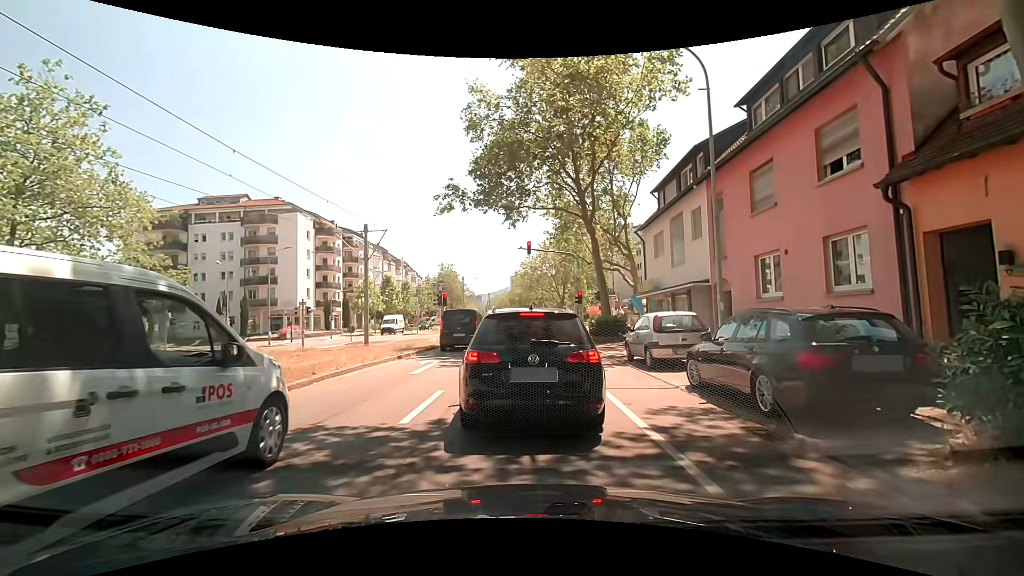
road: tertiary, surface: asphalt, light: Day
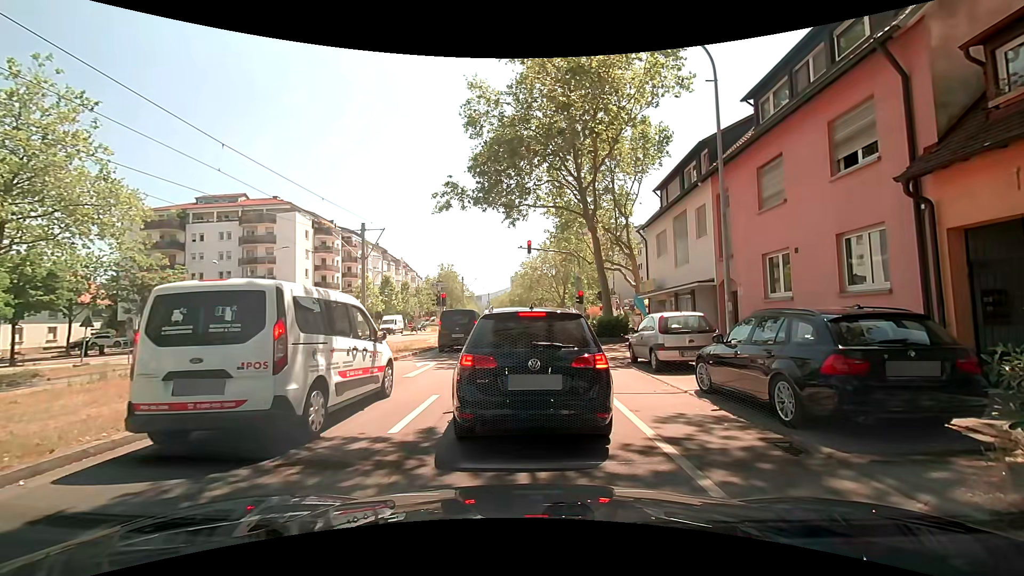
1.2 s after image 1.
(0.0, +0.5) m; 0°
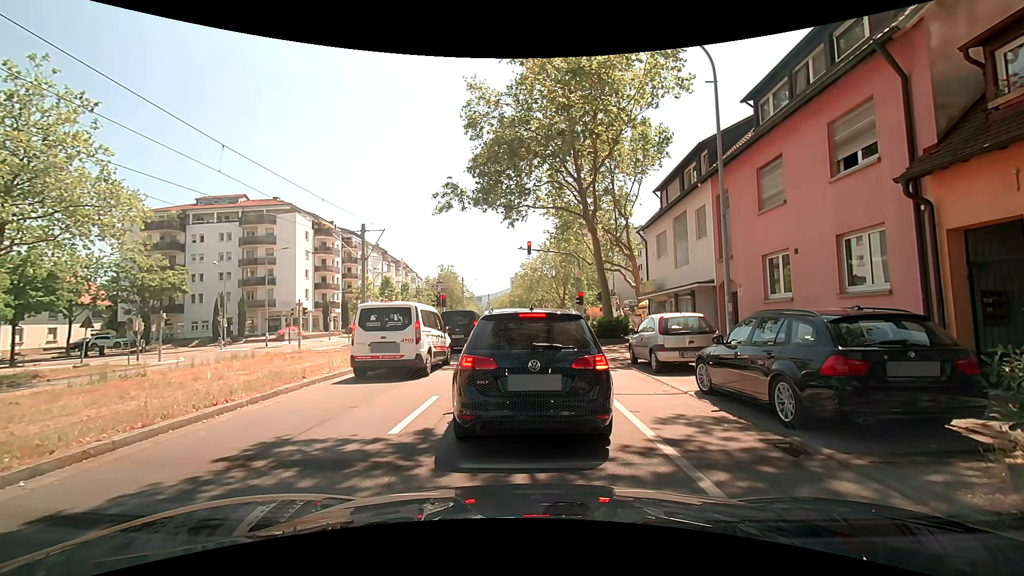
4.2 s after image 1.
(0.0, +0.1) m; 0°
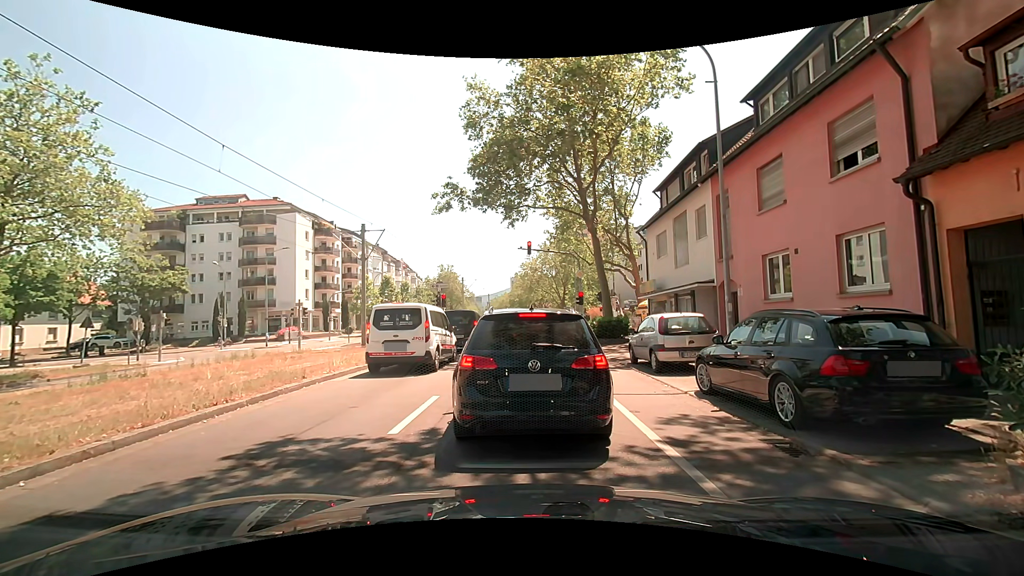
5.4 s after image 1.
(0.0, 0.0) m; 0°
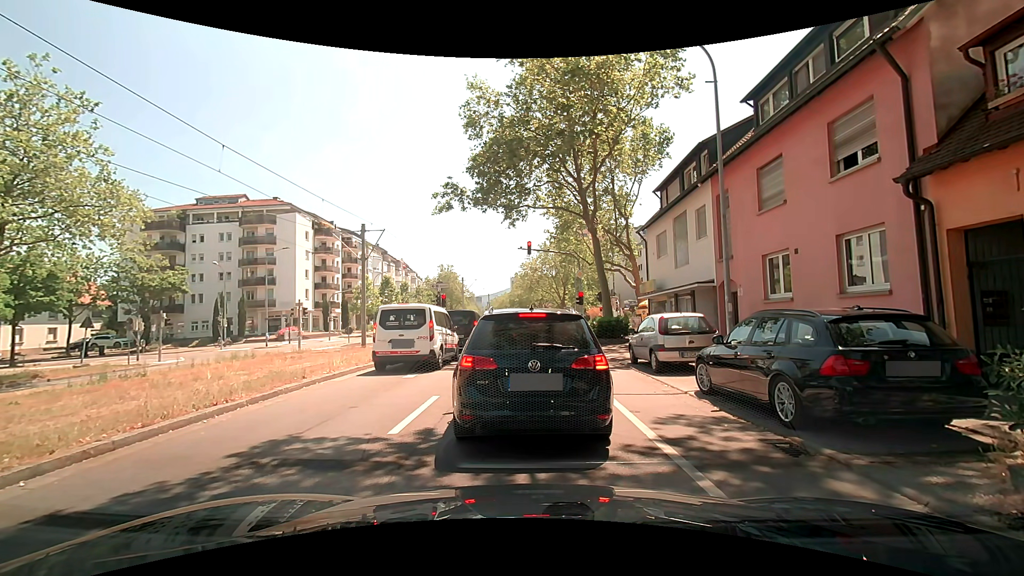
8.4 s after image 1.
(0.0, 0.0) m; 0°
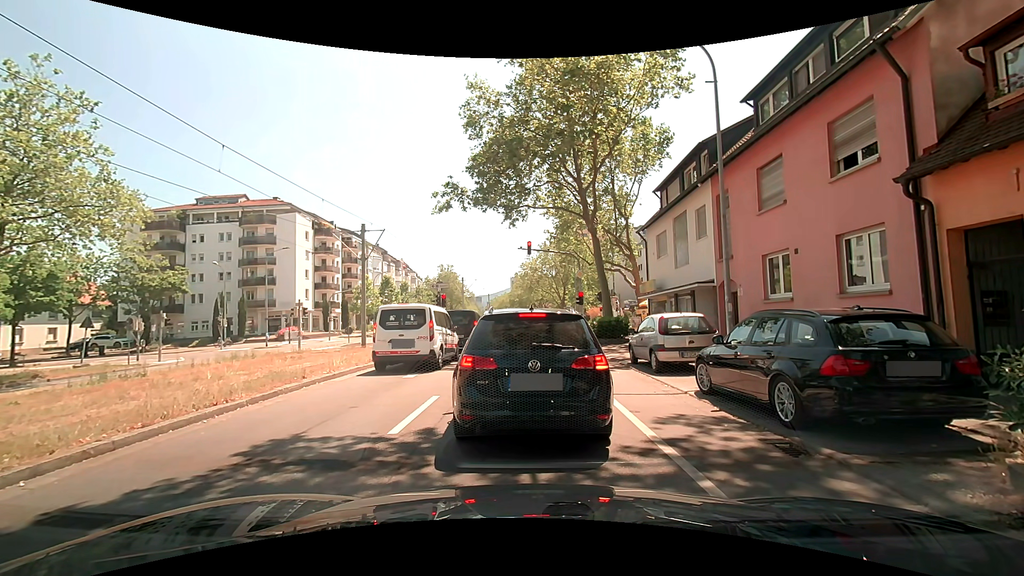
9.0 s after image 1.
(0.0, 0.0) m; 0°
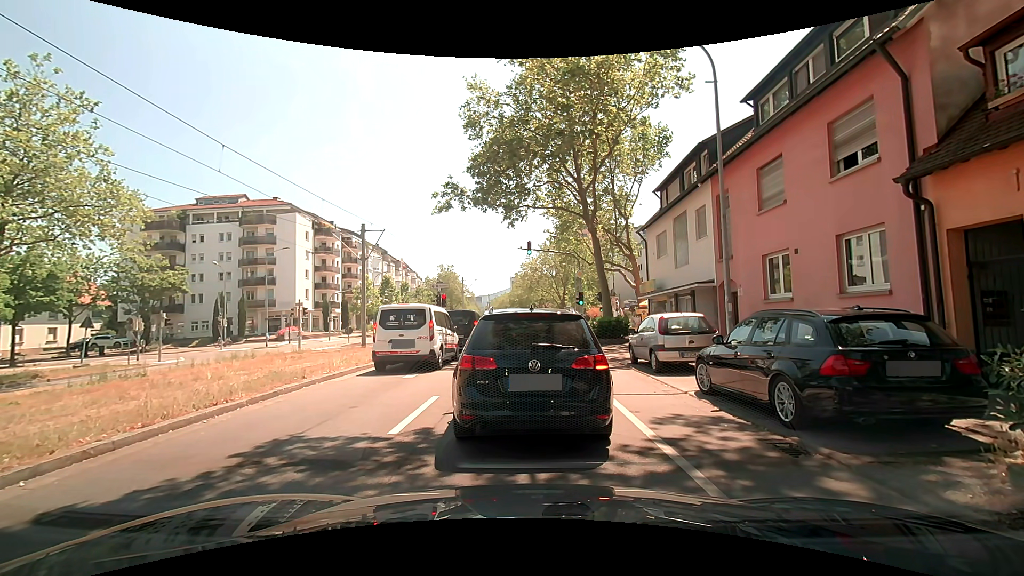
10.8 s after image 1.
(0.0, 0.0) m; 0°
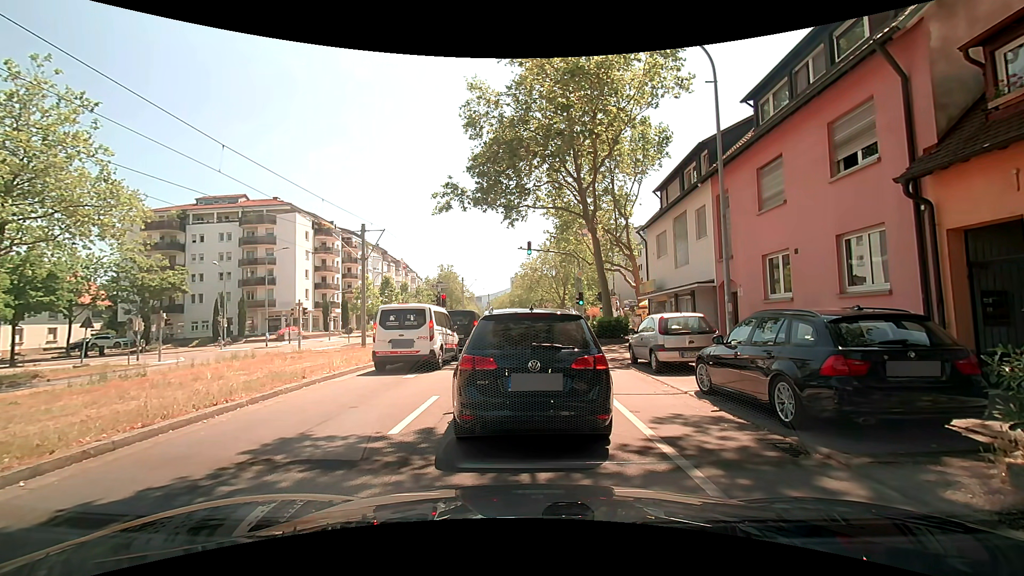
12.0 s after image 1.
(0.0, 0.0) m; 0°
